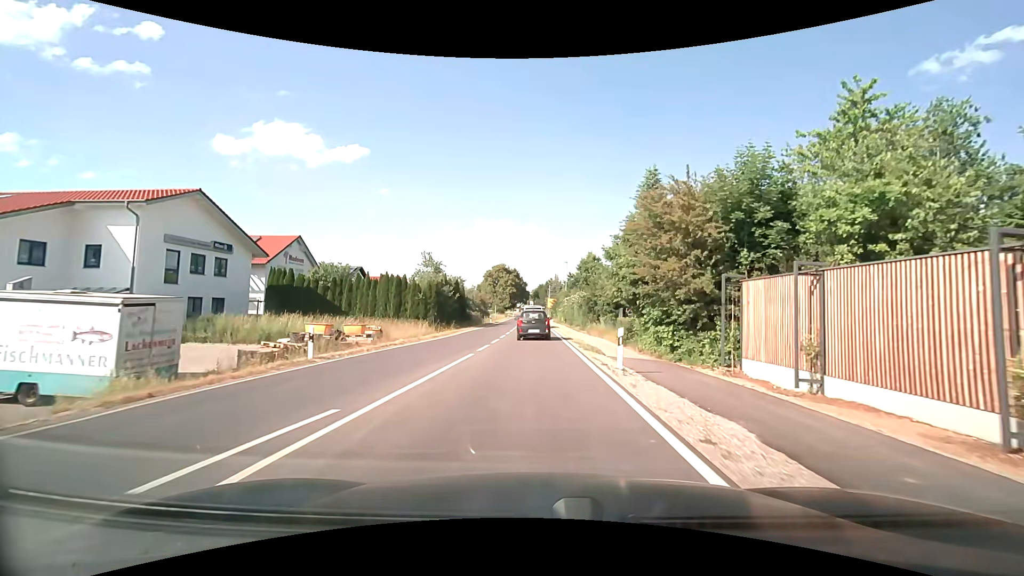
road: secondary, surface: asphalt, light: Day
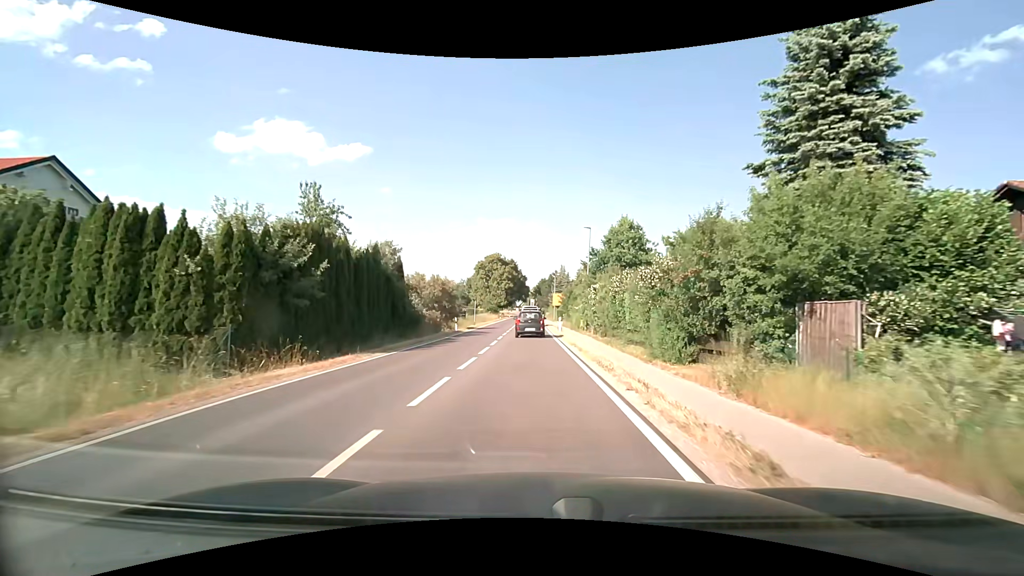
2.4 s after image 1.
(0.0, +28.4) m; 0°
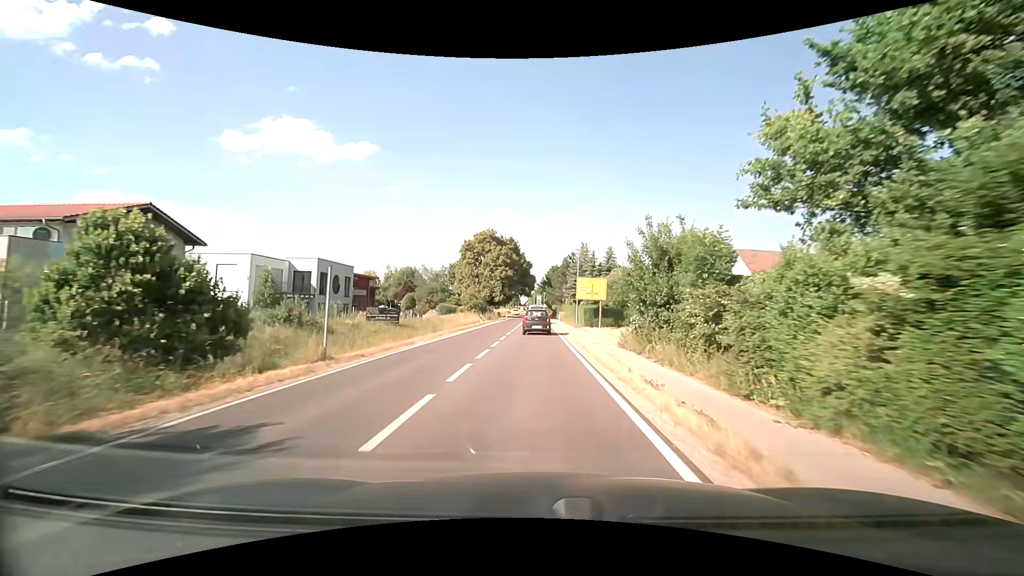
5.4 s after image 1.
(-0.4, +38.8) m; -1°
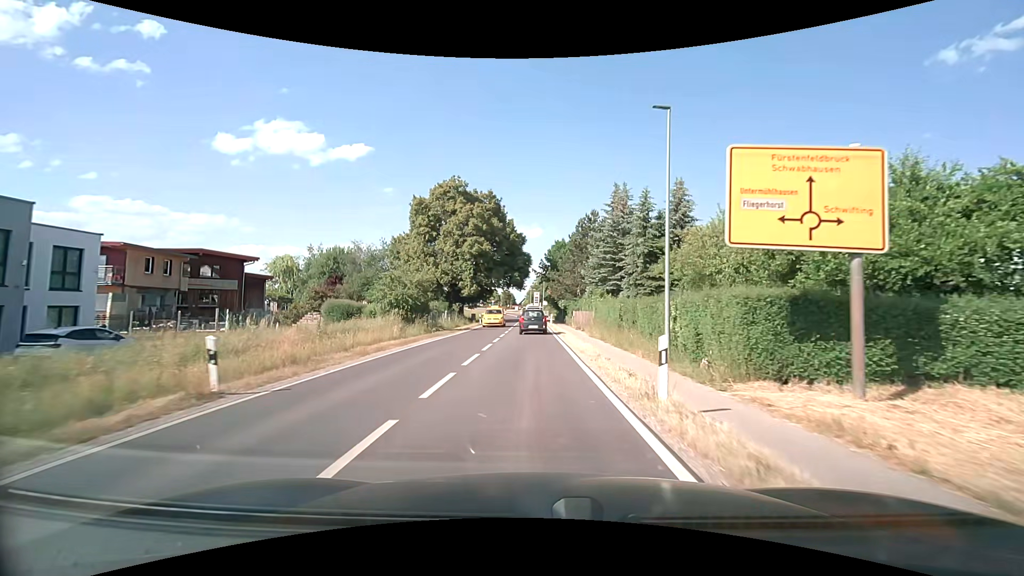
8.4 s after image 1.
(+0.3, +38.8) m; +1°
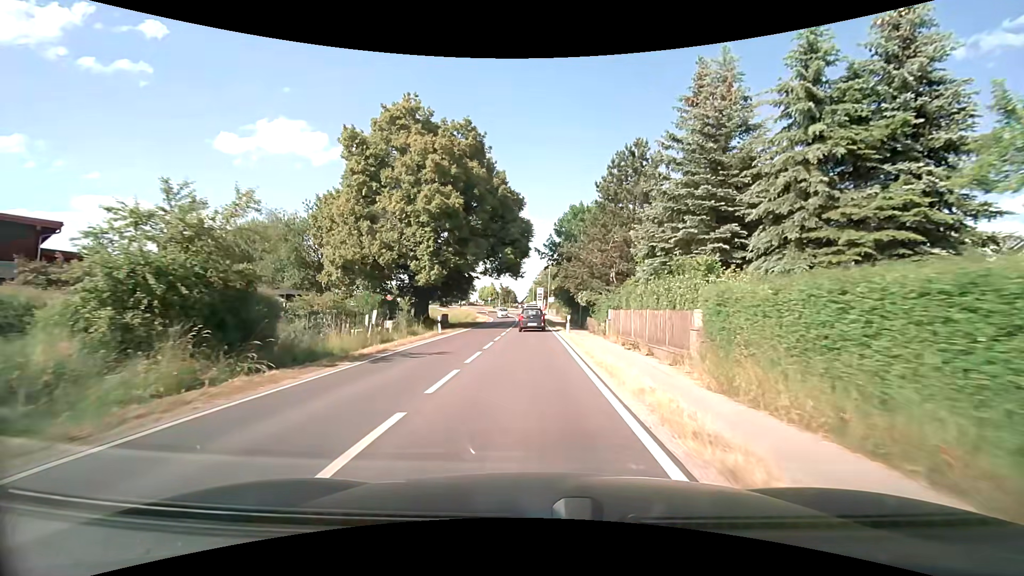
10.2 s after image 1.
(-0.1, +22.7) m; 0°
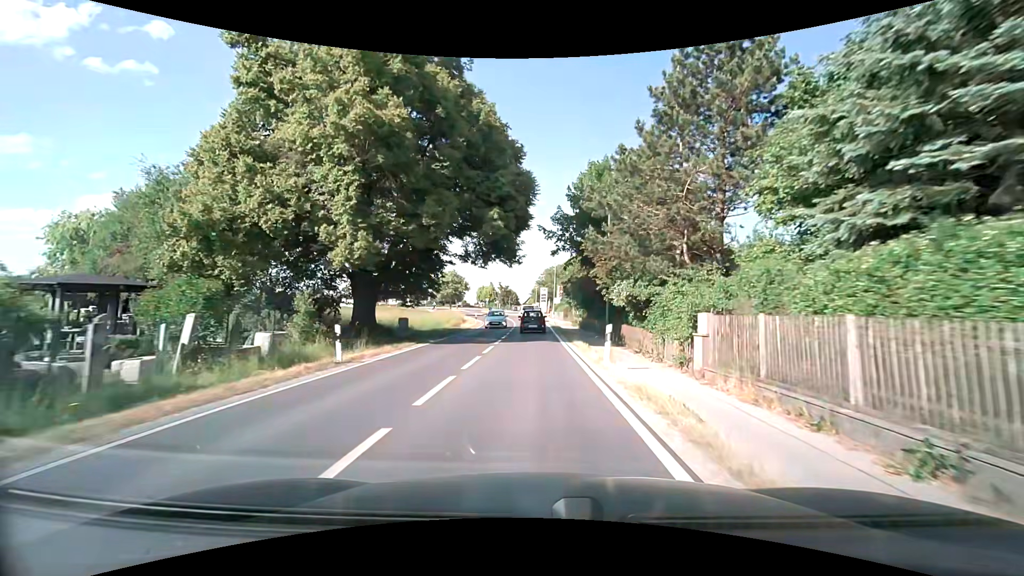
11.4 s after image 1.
(-0.1, +14.7) m; -1°
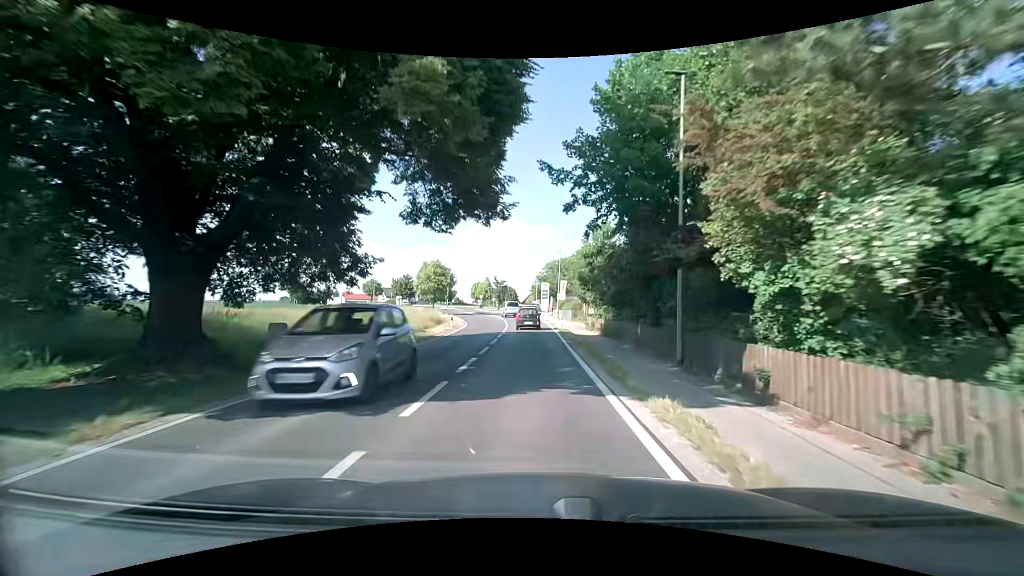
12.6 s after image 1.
(0.0, +14.4) m; 0°
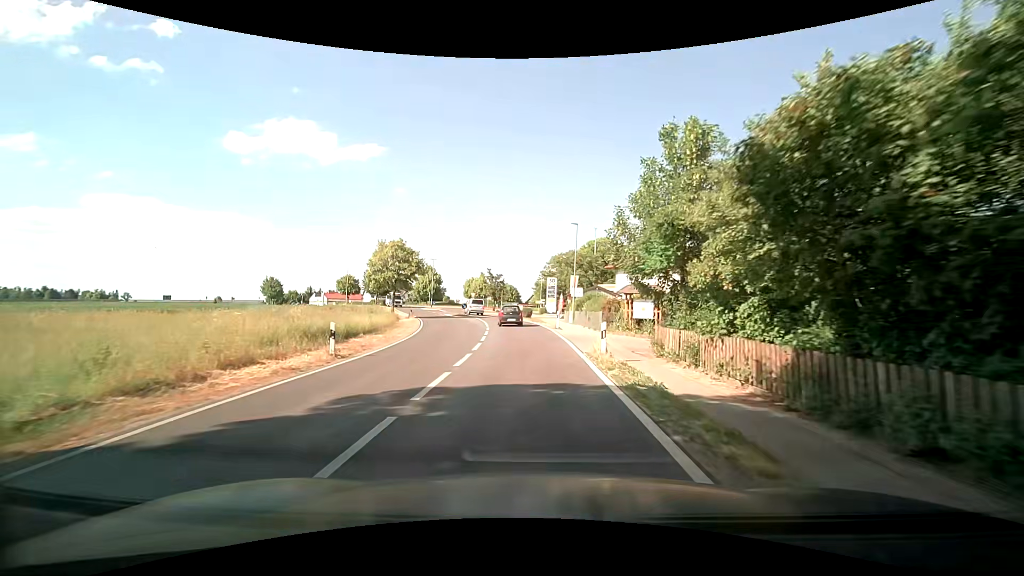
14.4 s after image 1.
(-0.1, +21.1) m; -2°
(0, +10) (0, +20) (0, +30) (-1, +40) (-2, +50) (-5, +60) (-7, +69) (-10, +79) (-13, +88) (-11, +98) m
